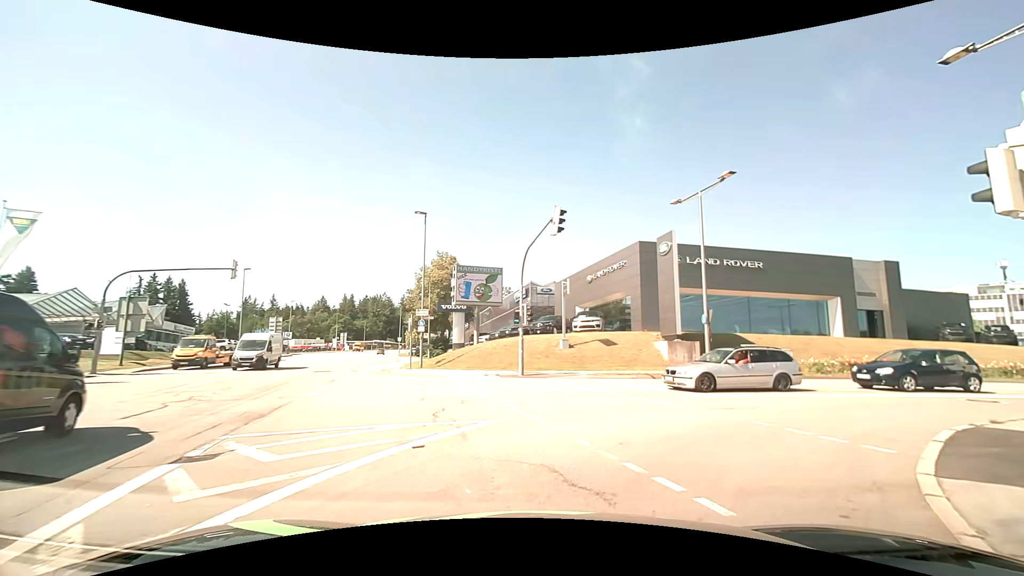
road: tertiary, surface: asphalt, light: Day
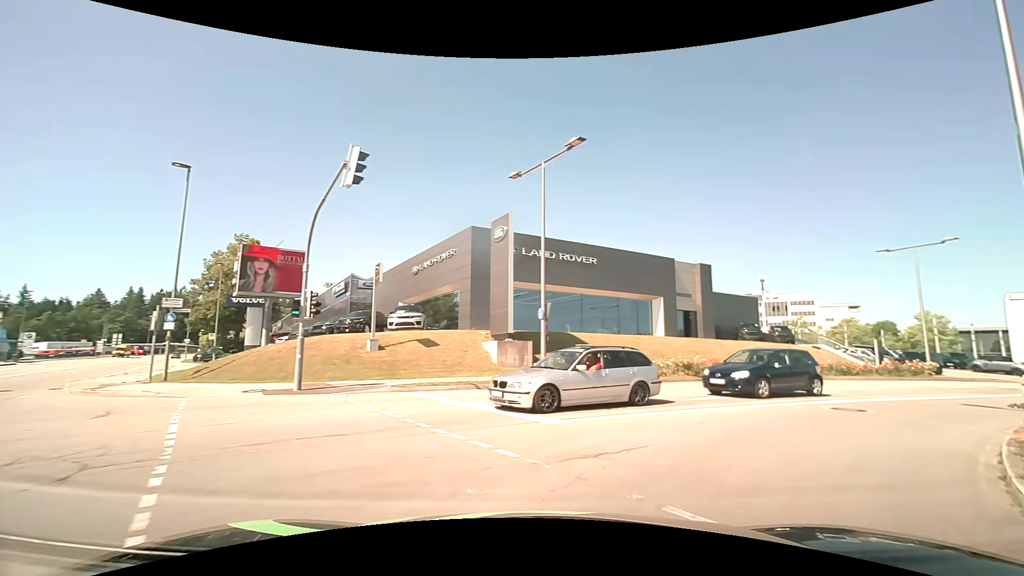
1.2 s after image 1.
(+0.8, +5.7) m; +18°
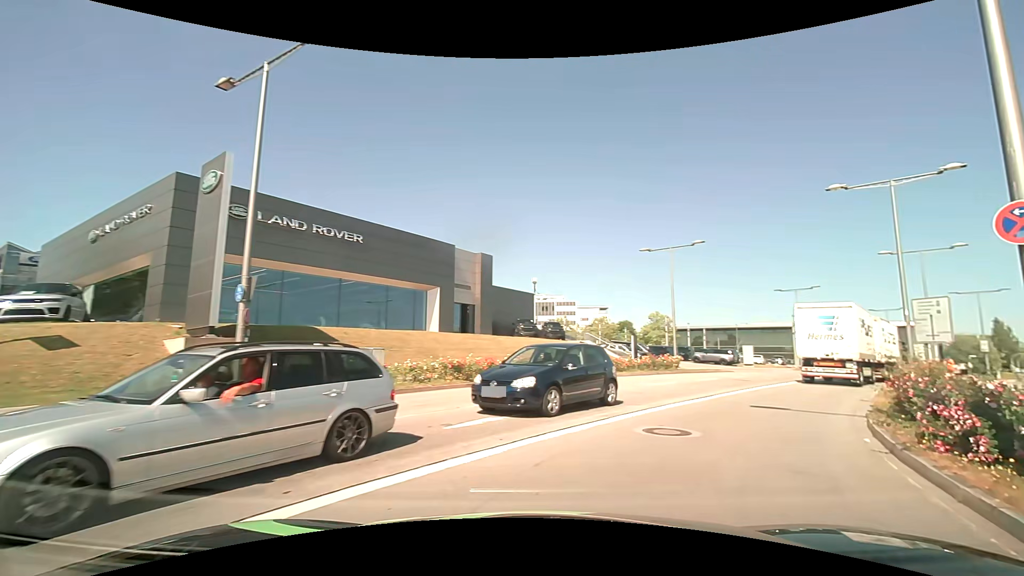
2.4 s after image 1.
(+1.3, +6.0) m; +25°
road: secondary
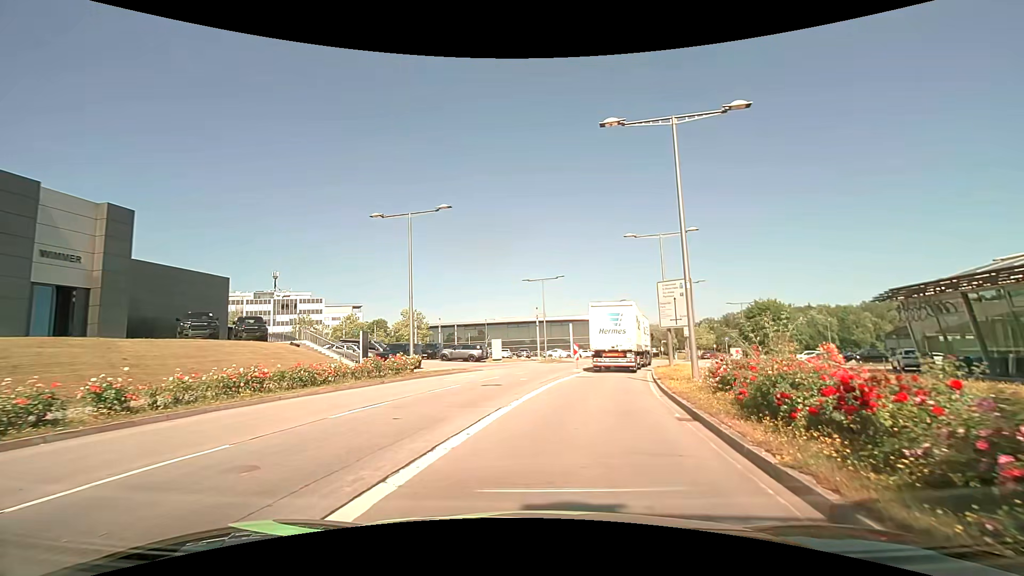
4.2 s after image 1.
(+3.0, +9.6) m; +29°
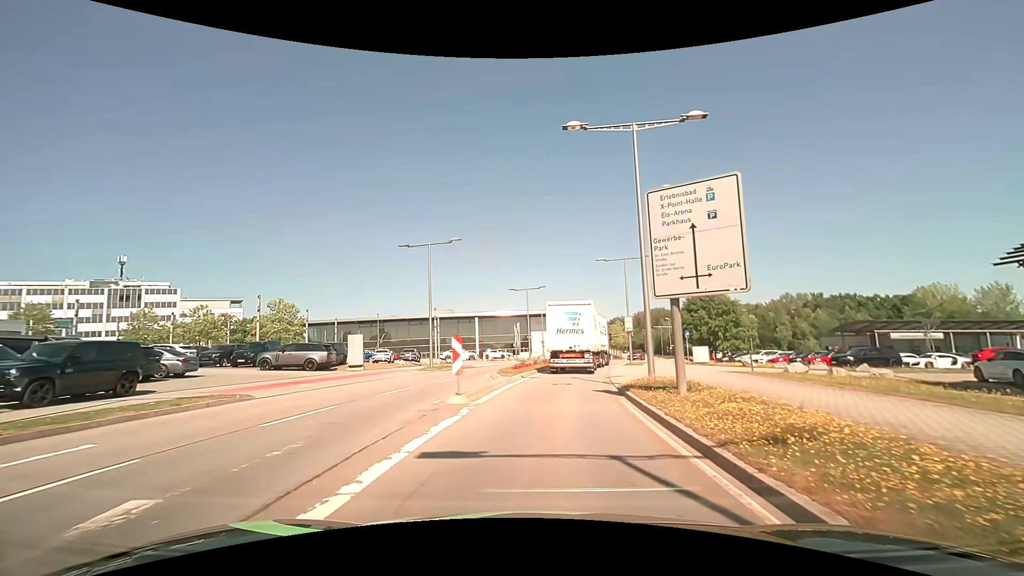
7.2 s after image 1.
(+1.9, +18.0) m; +9°
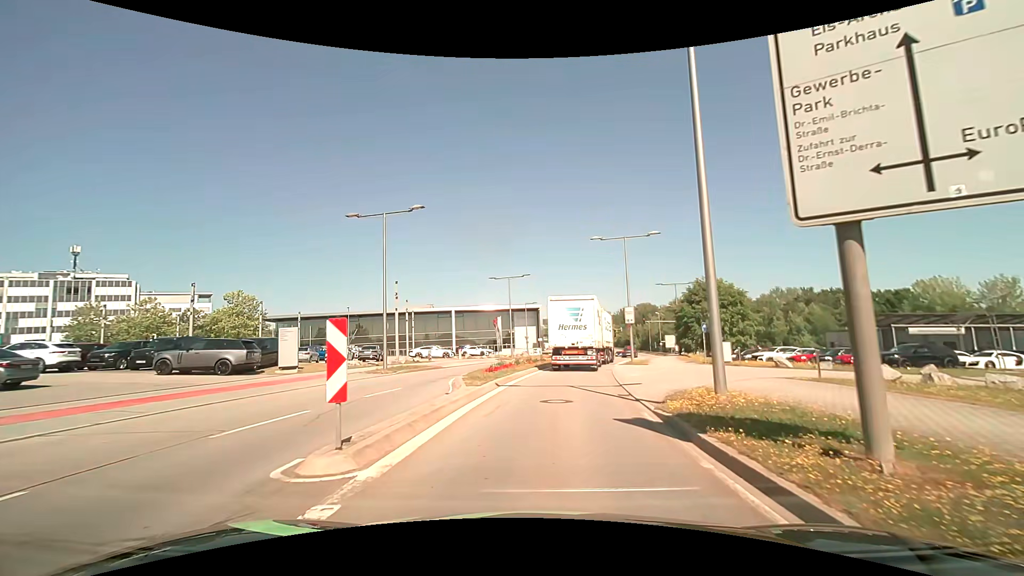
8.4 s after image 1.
(+0.1, +7.3) m; +3°
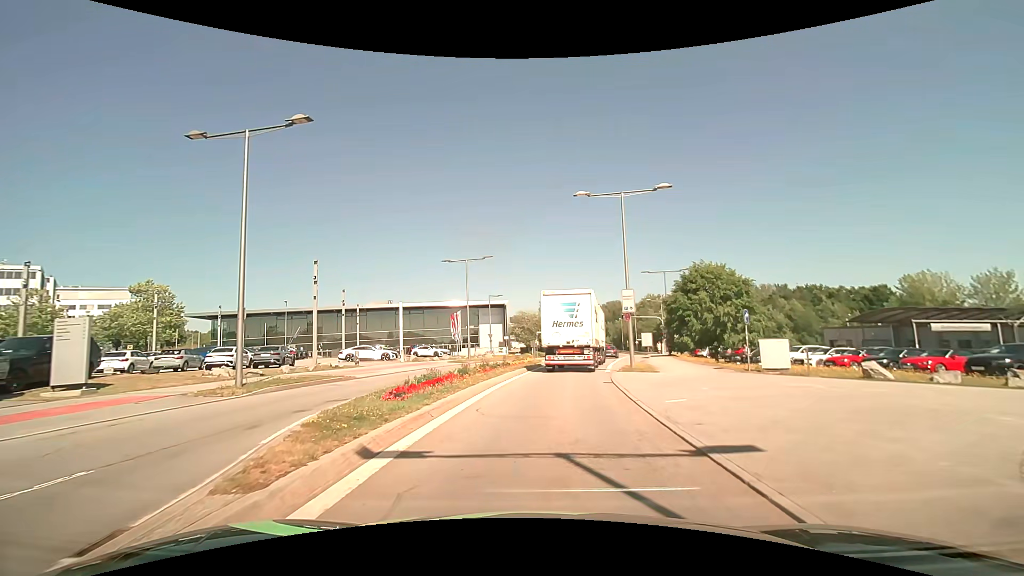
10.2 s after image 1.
(+0.1, +10.7) m; +3°
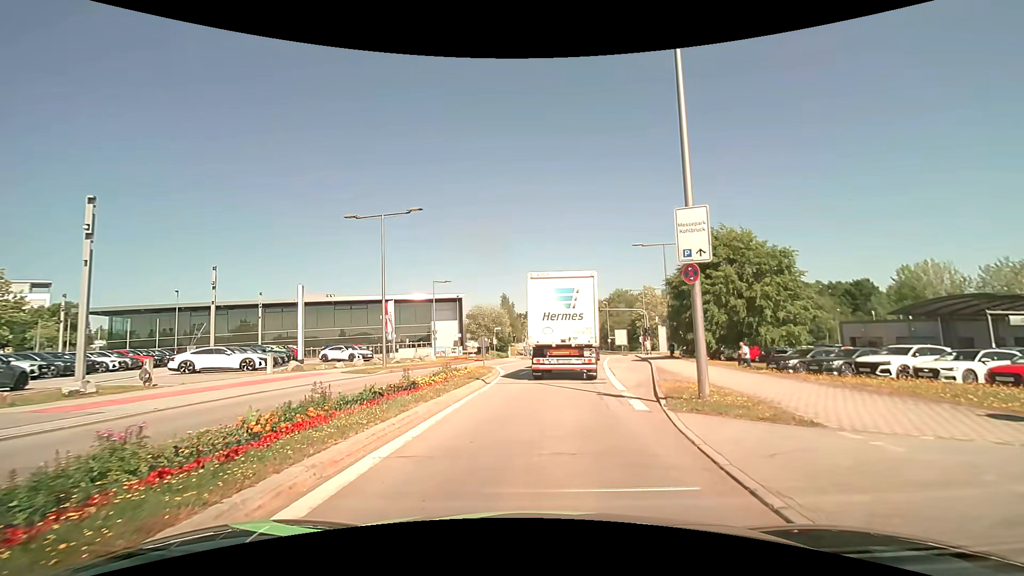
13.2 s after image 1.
(+0.5, +14.9) m; +5°
